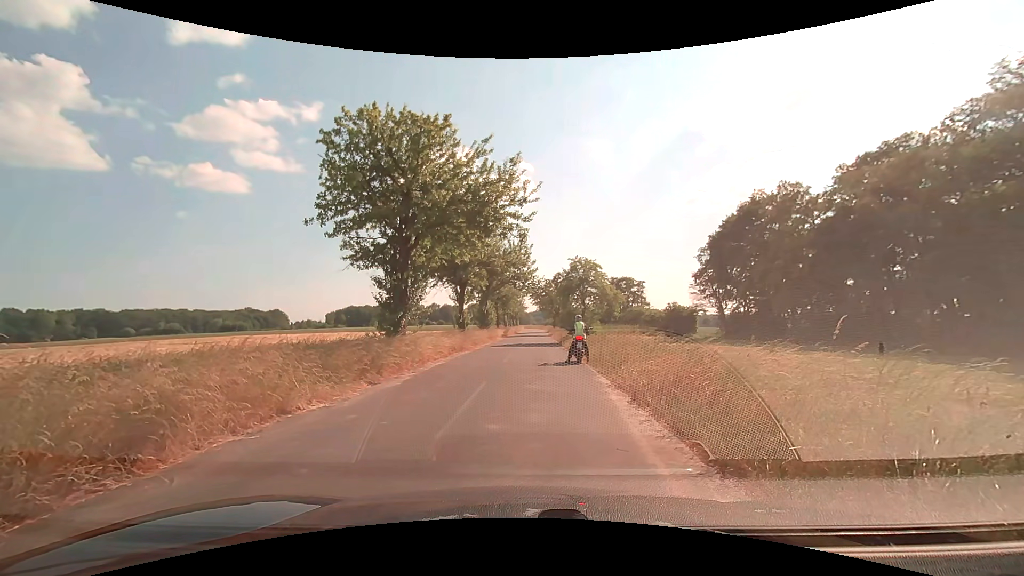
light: Day
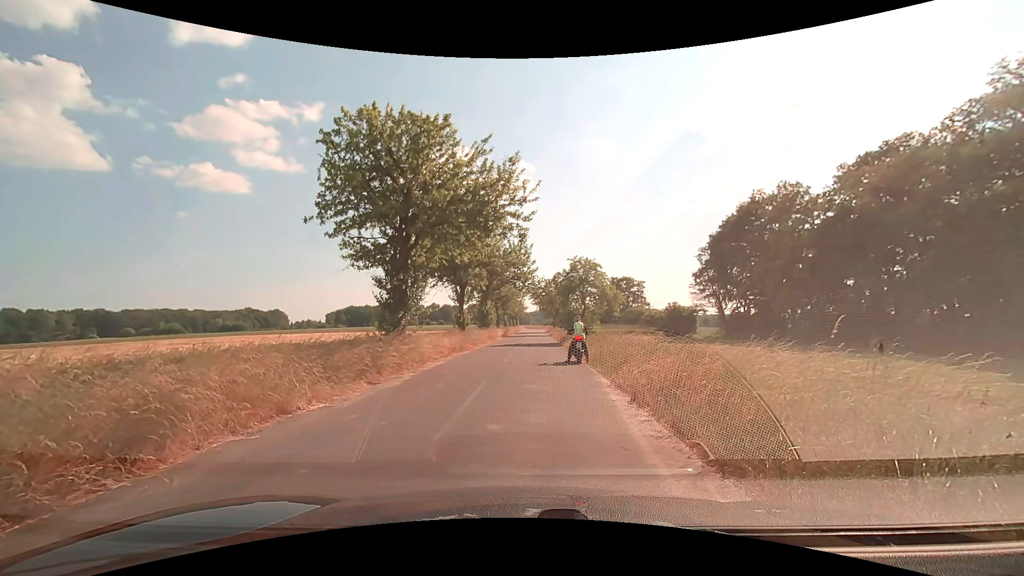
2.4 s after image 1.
(0.0, 0.0) m; 0°
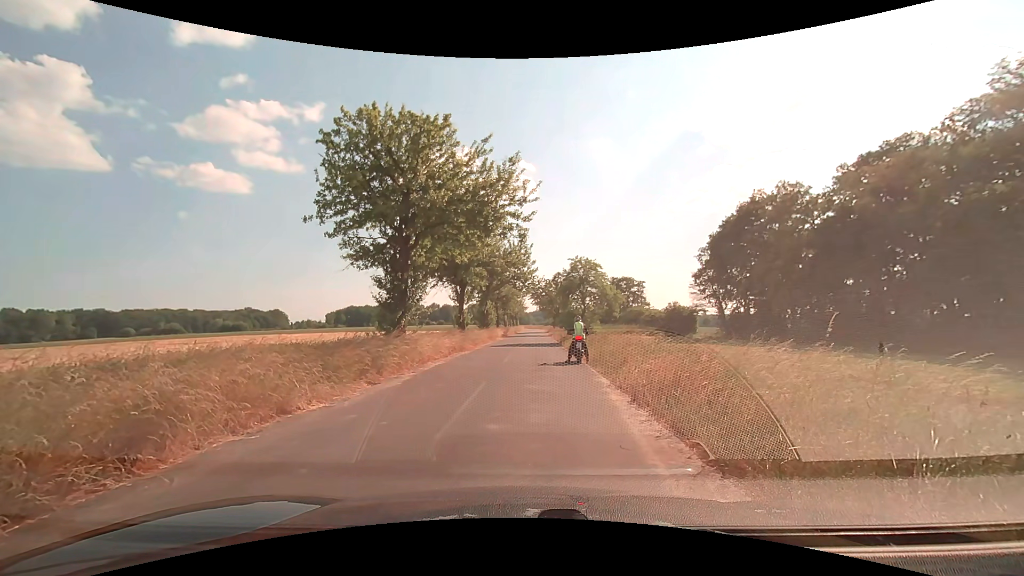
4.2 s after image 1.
(0.0, 0.0) m; 0°
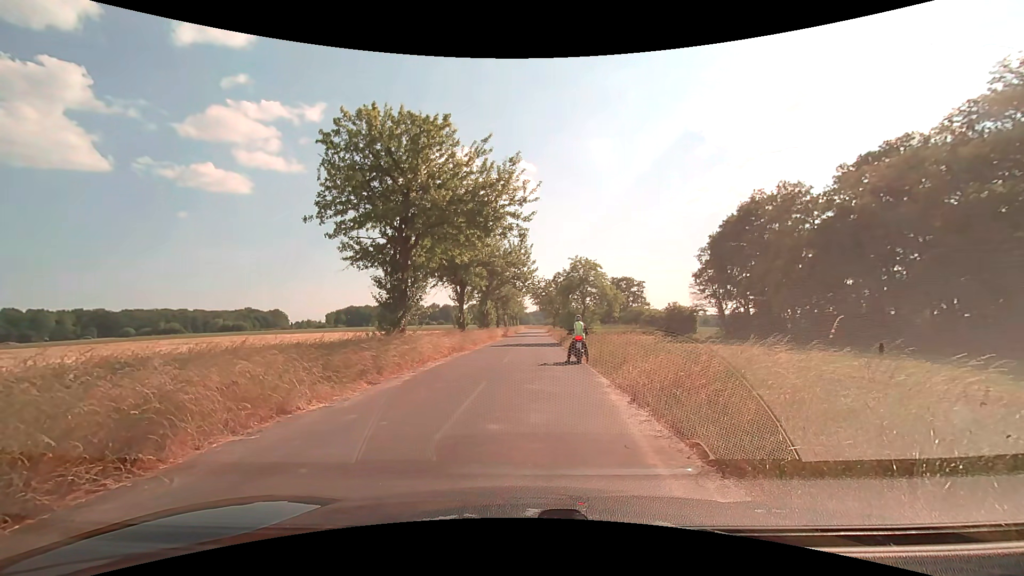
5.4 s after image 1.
(0.0, 0.0) m; 0°
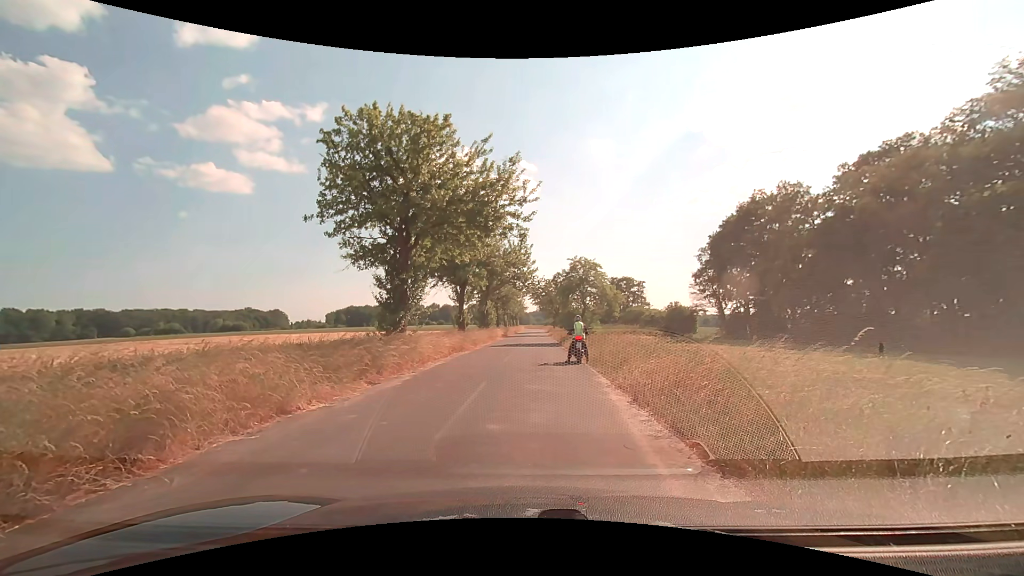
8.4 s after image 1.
(0.0, 0.0) m; 0°
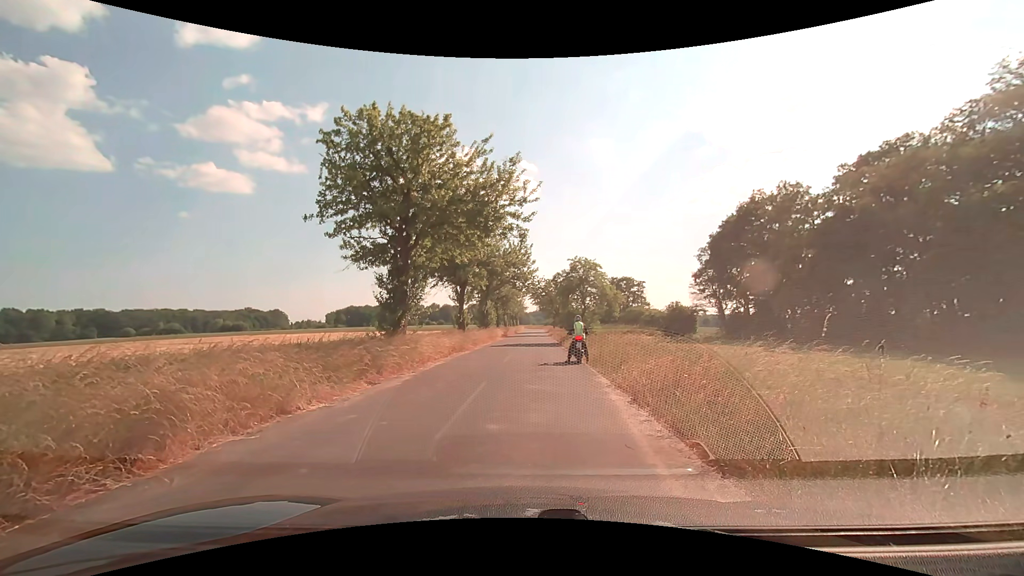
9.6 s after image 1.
(0.0, 0.0) m; 0°
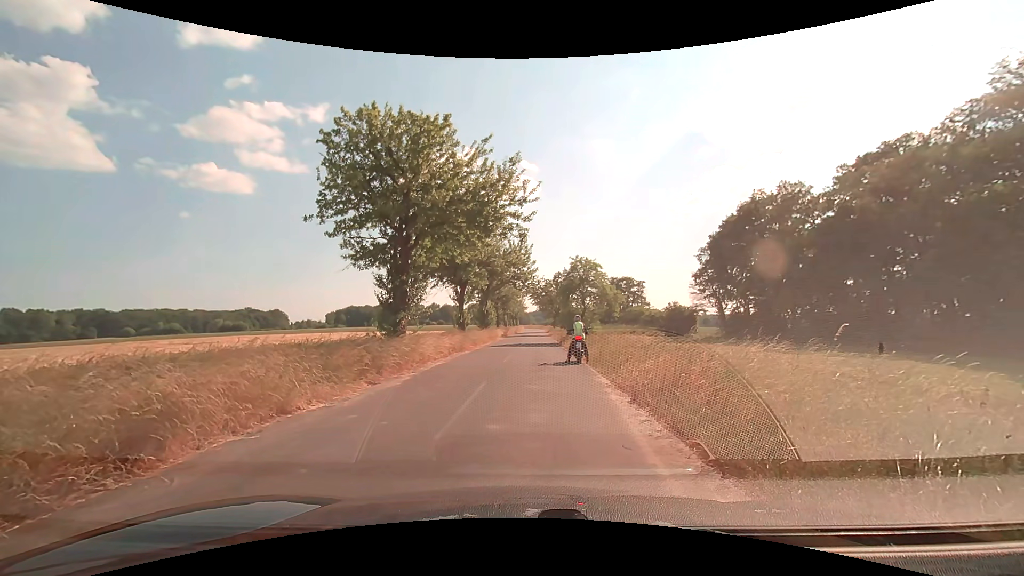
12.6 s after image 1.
(0.0, 0.0) m; 0°
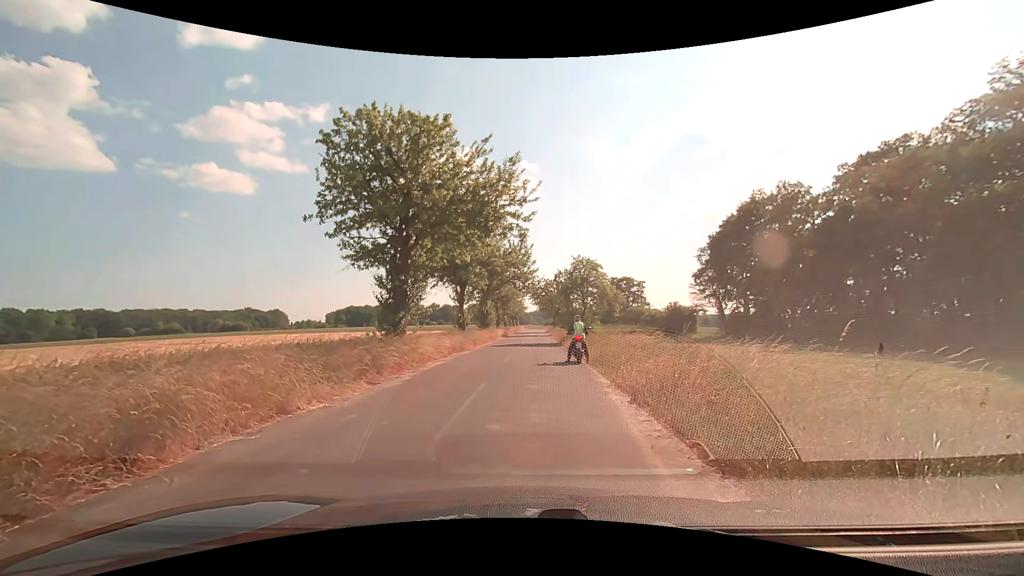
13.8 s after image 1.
(0.0, 0.0) m; 0°
